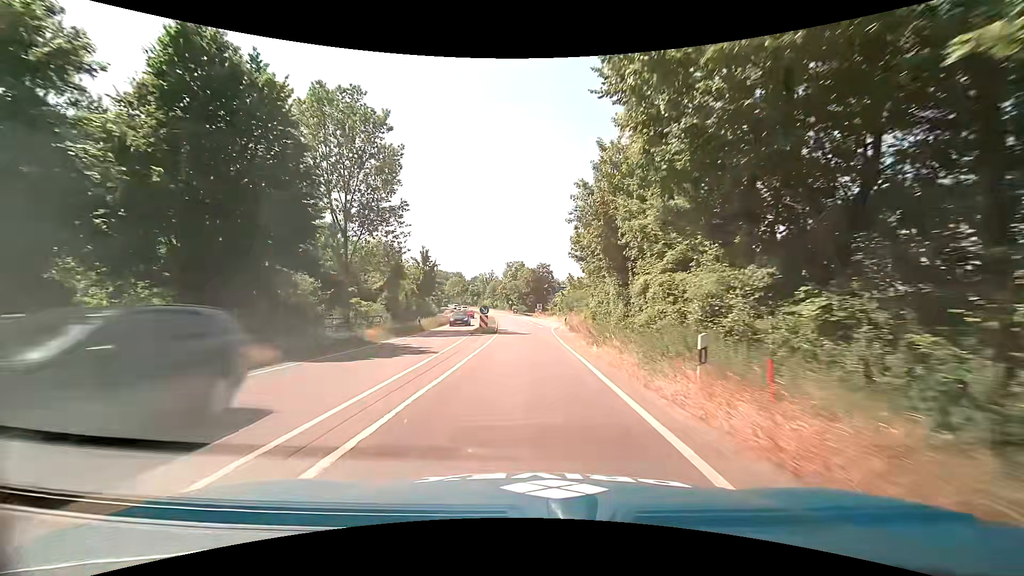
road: trunk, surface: asphalt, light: Day
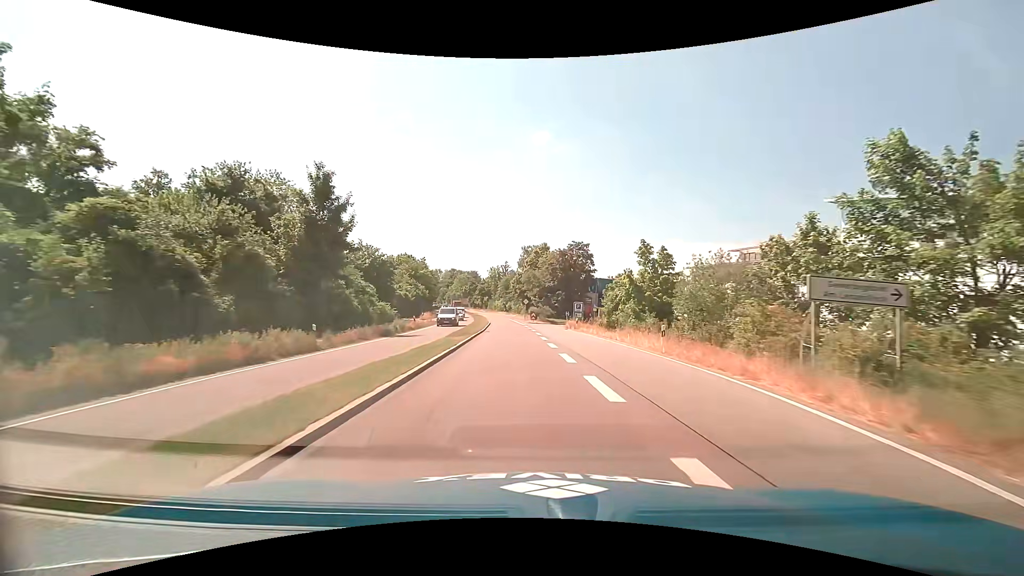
(-0.8, +45.4) m; -2°
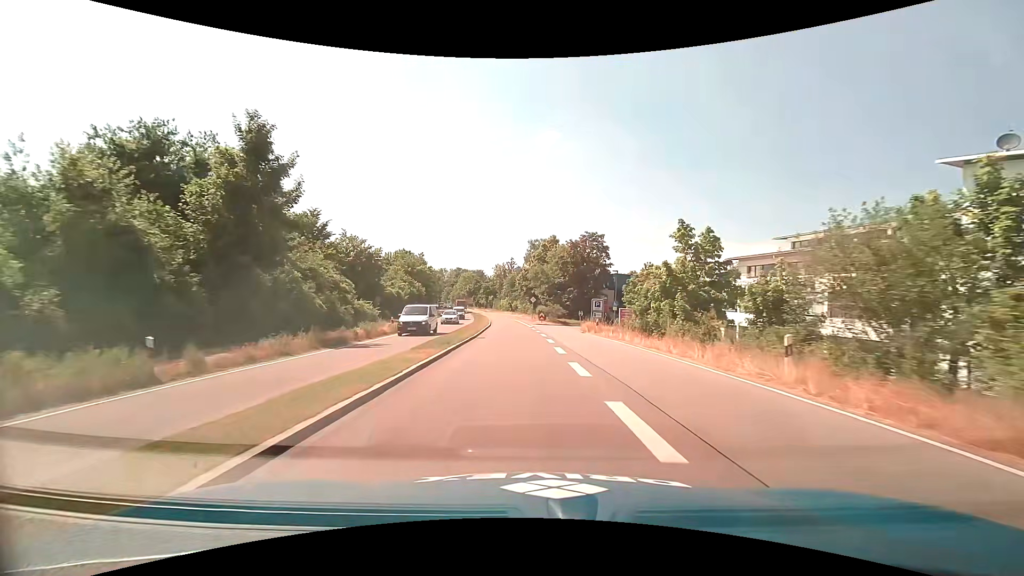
(-0.1, +9.2) m; -1°
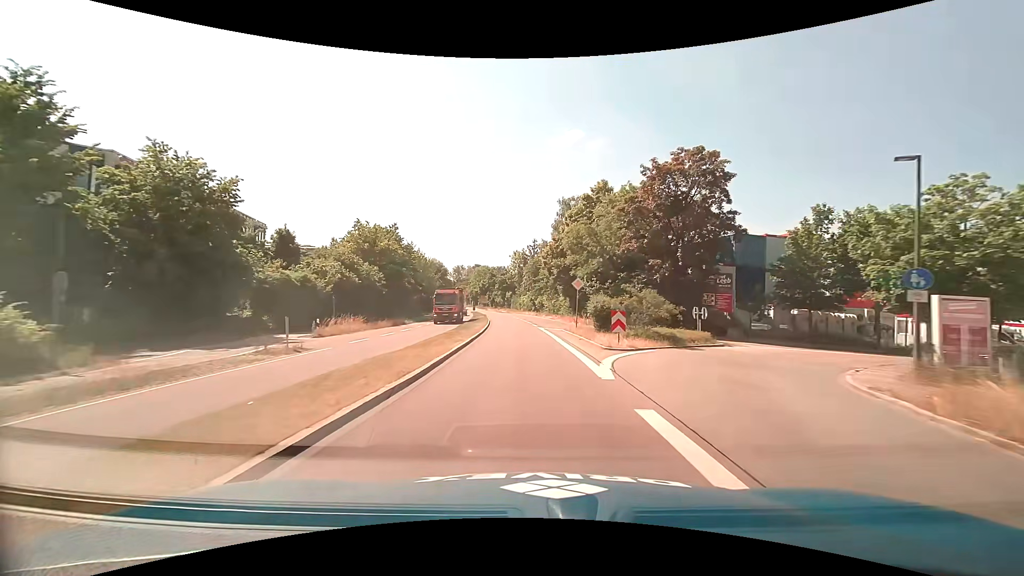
(-1.3, +36.6) m; -3°
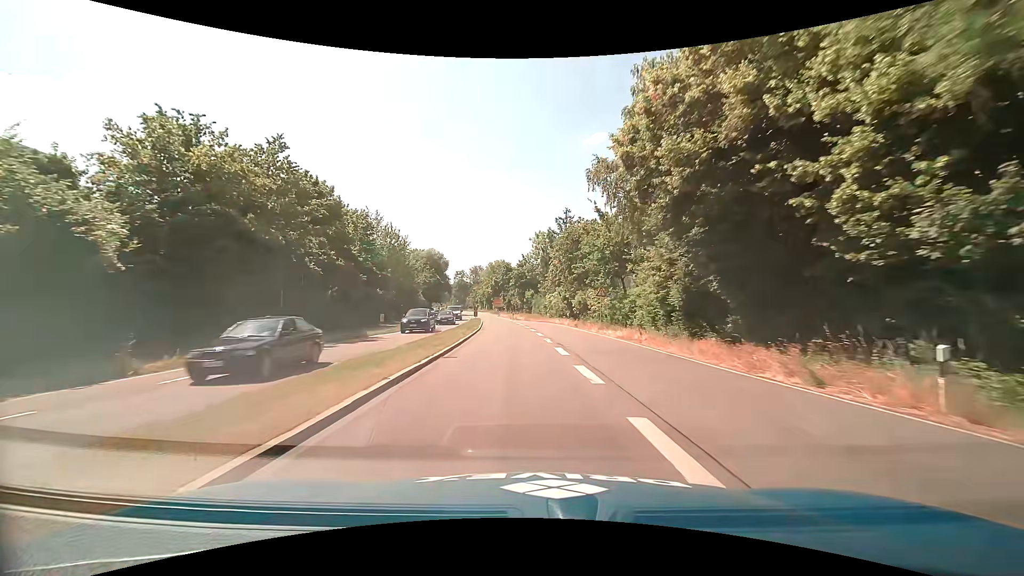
(-0.9, +36.2) m; -3°
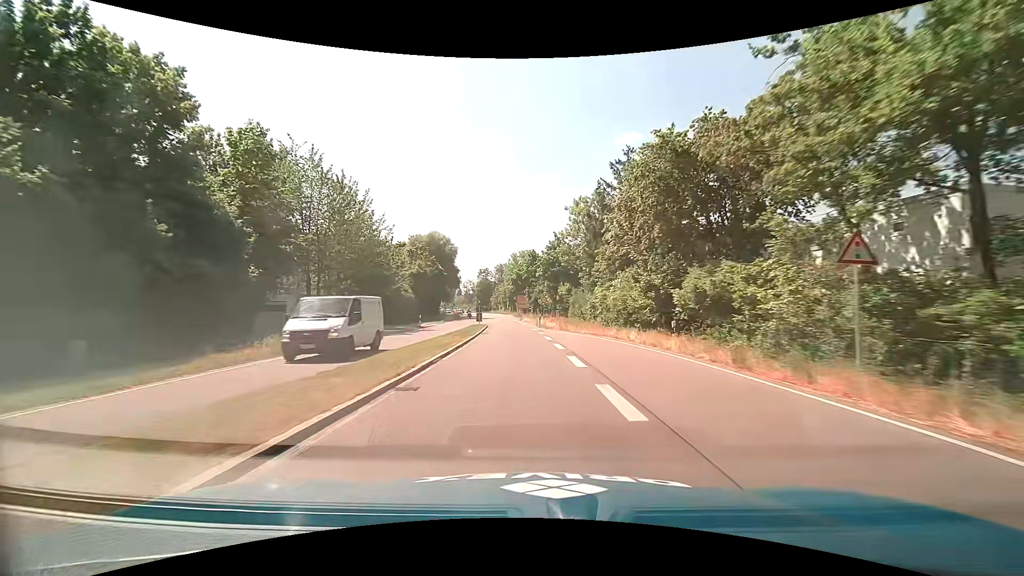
(-0.7, +27.1) m; -3°
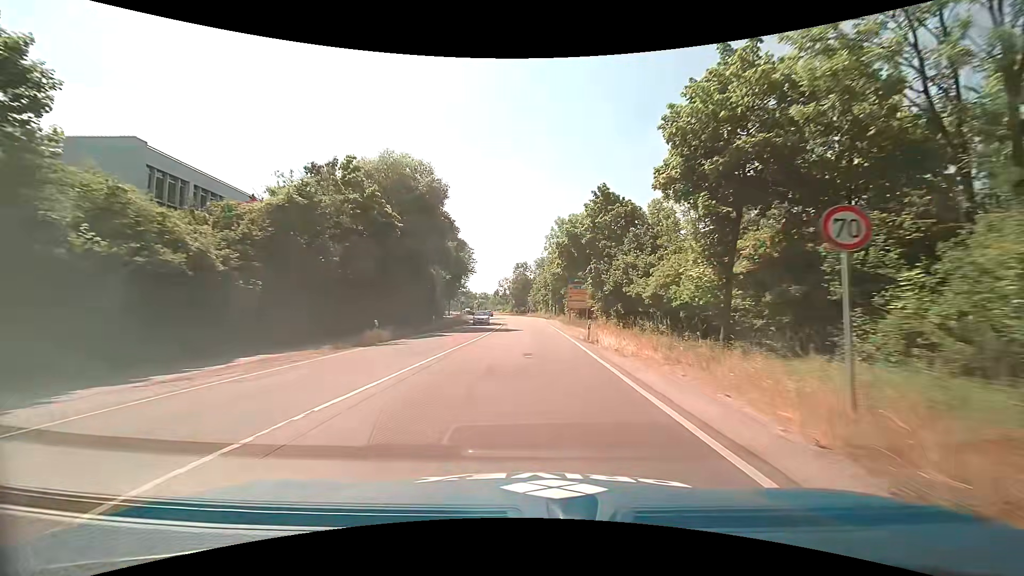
(-2.1, +44.8) m; -5°
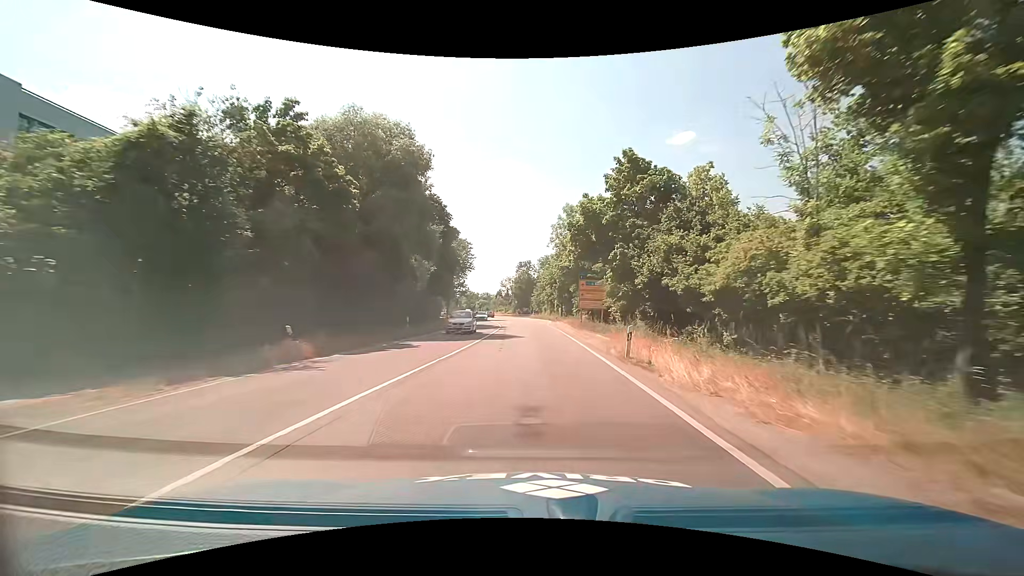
(0.0, +8.9) m; 0°
(0, +10) (0, +20) (0, +30) (0, +40) (0, +50) (-1, +60) (-1, +70) (-2, +80) (-3, +90) (-4, +100) m
